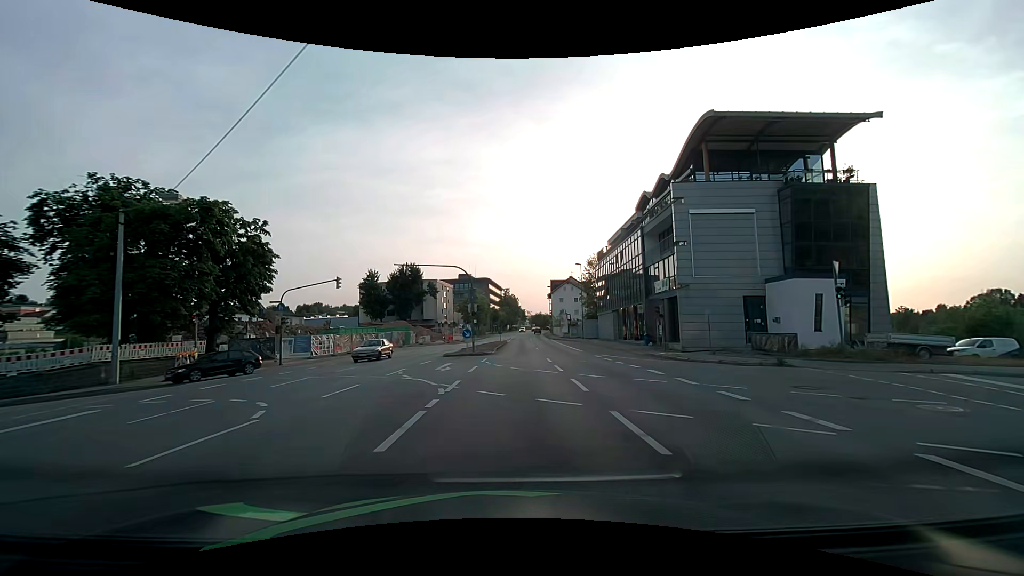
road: primary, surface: asphalt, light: Day
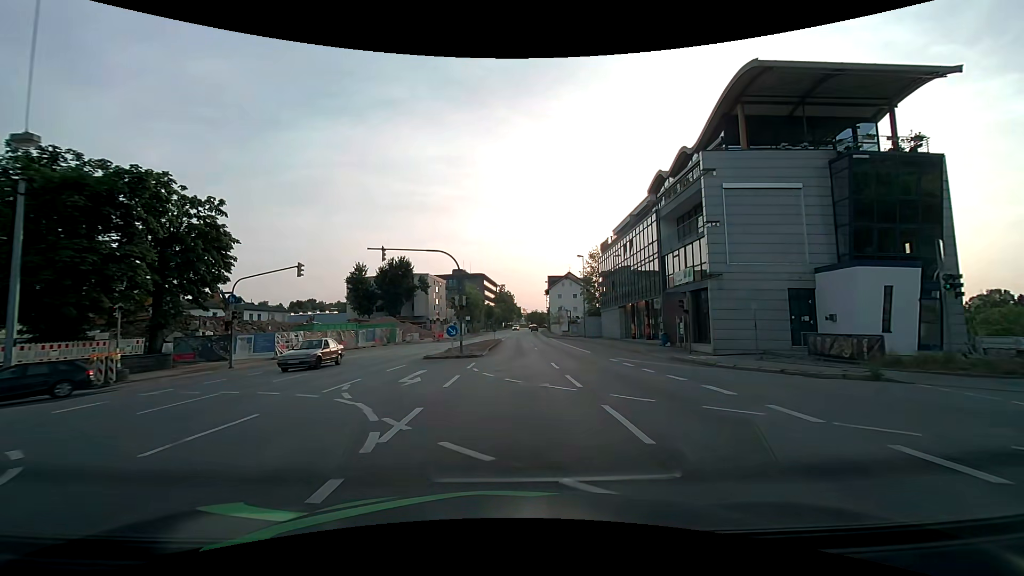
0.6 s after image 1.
(0.0, +5.8) m; +1°
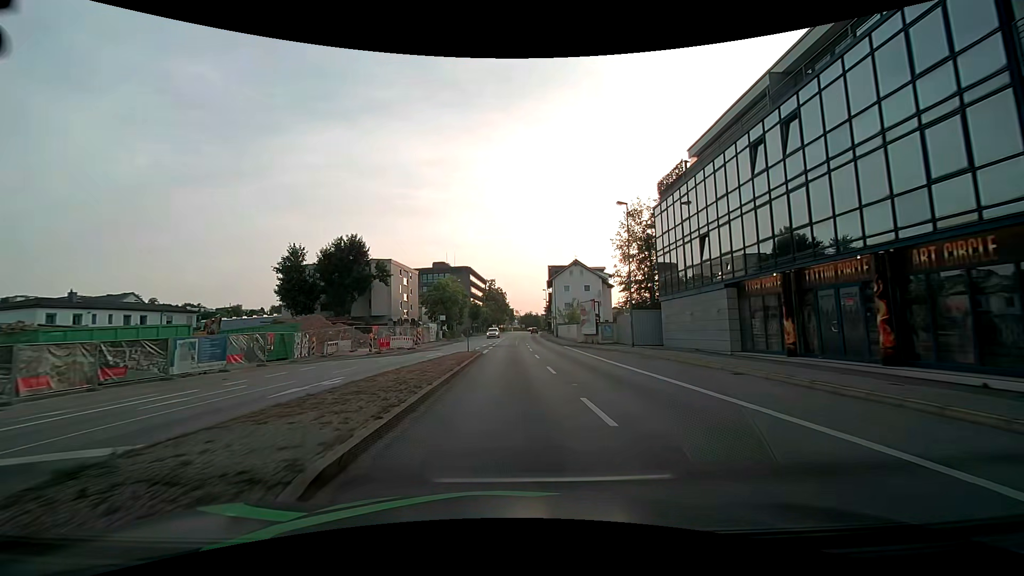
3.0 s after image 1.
(+0.3, +27.4) m; 0°
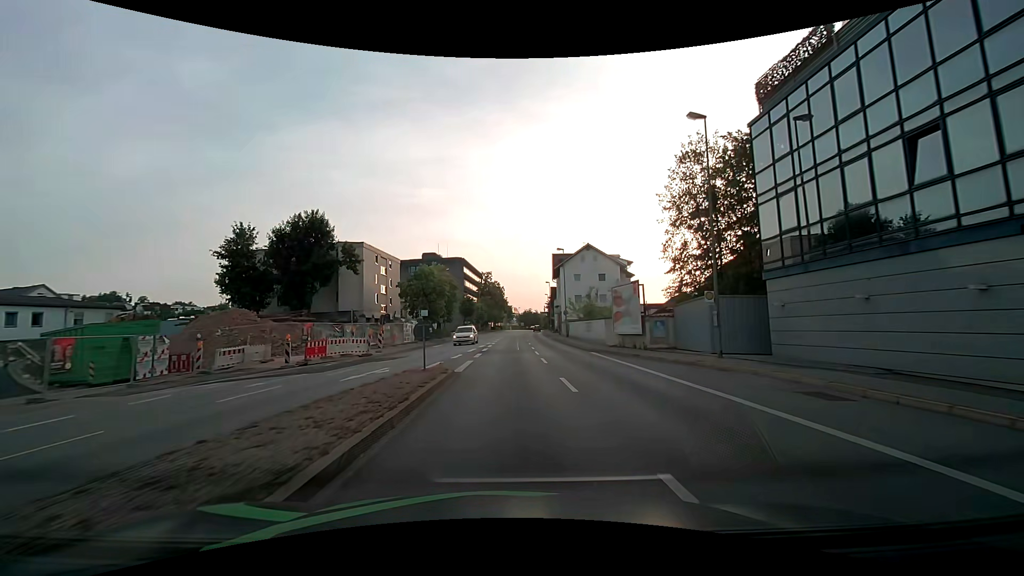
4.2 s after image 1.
(+0.1, +14.5) m; 0°
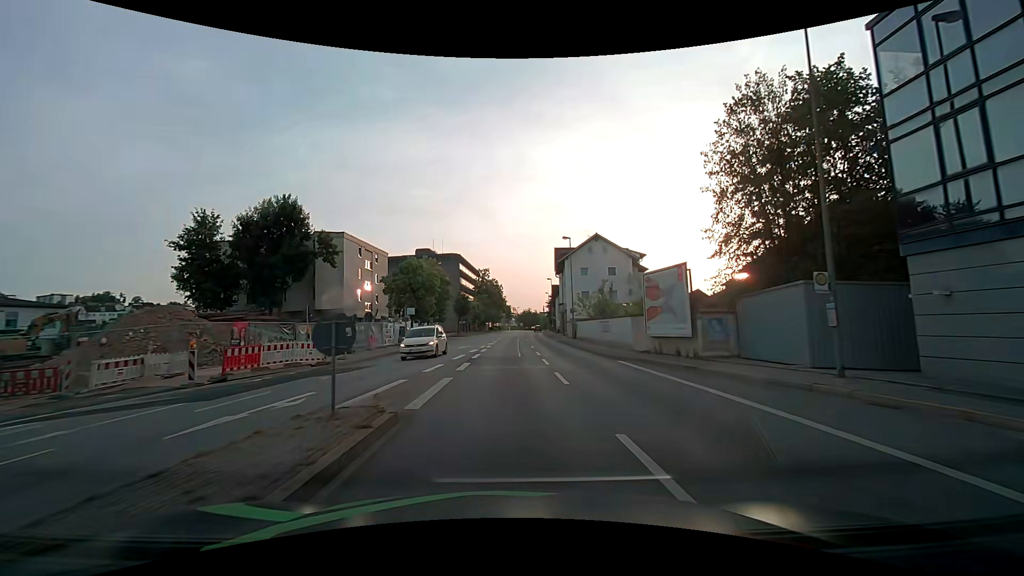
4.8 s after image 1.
(0.0, +7.3) m; 0°
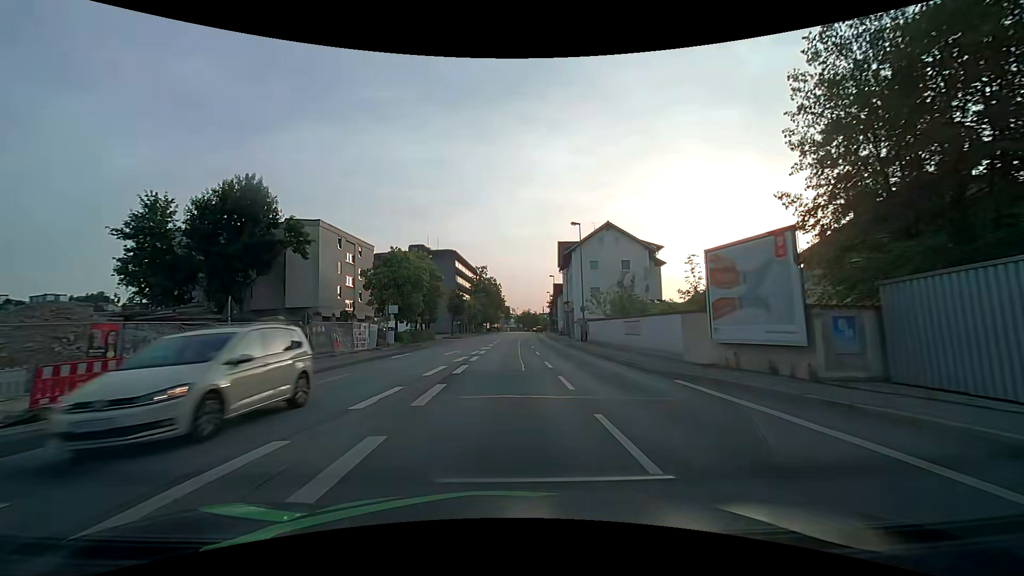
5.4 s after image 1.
(0.0, +7.4) m; 0°
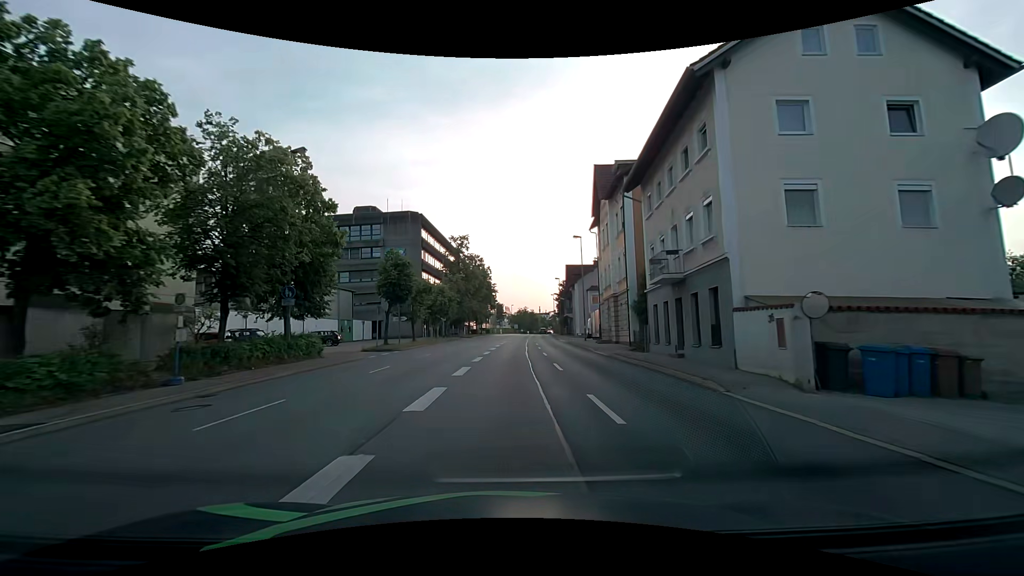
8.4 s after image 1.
(+0.5, +37.3) m; +1°
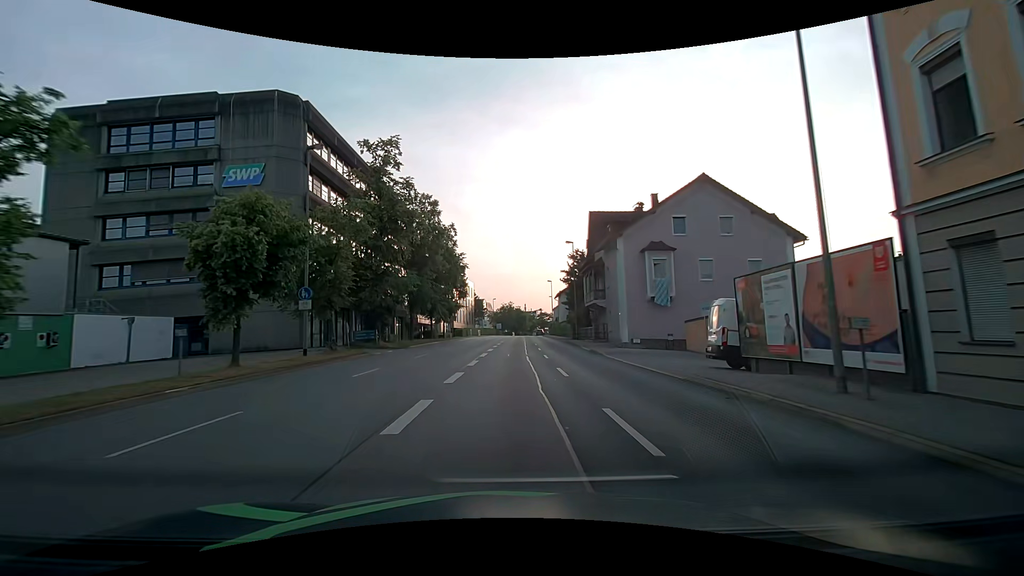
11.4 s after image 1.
(+0.7, +37.8) m; +2°
(0, +10) (0, +20) (0, +30) (+1, +40) (+1, +50) (+1, +60) (+1, +70) (+2, +80) (+2, +90) (+2, +100) m
